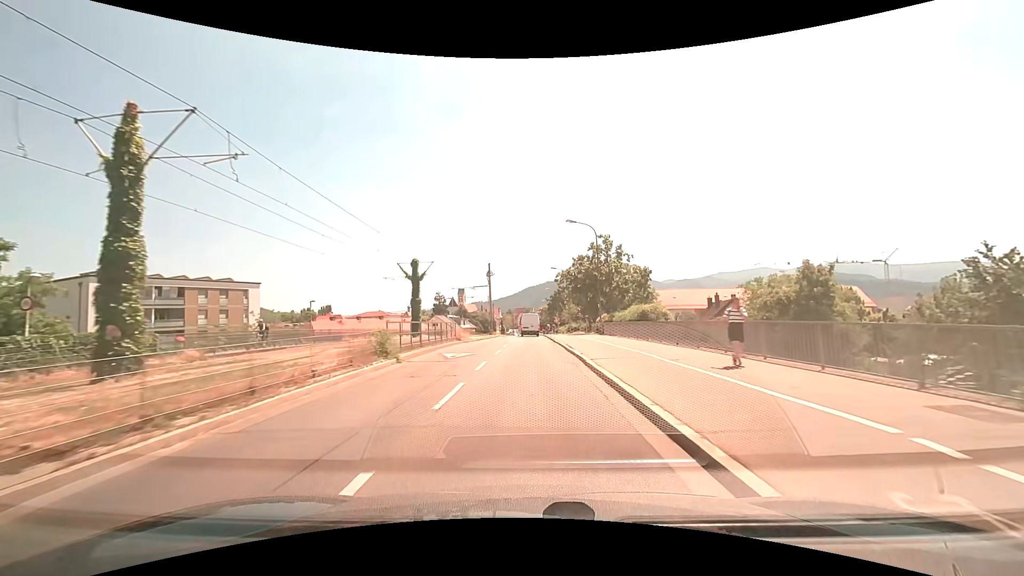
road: tertiary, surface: asphalt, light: Day
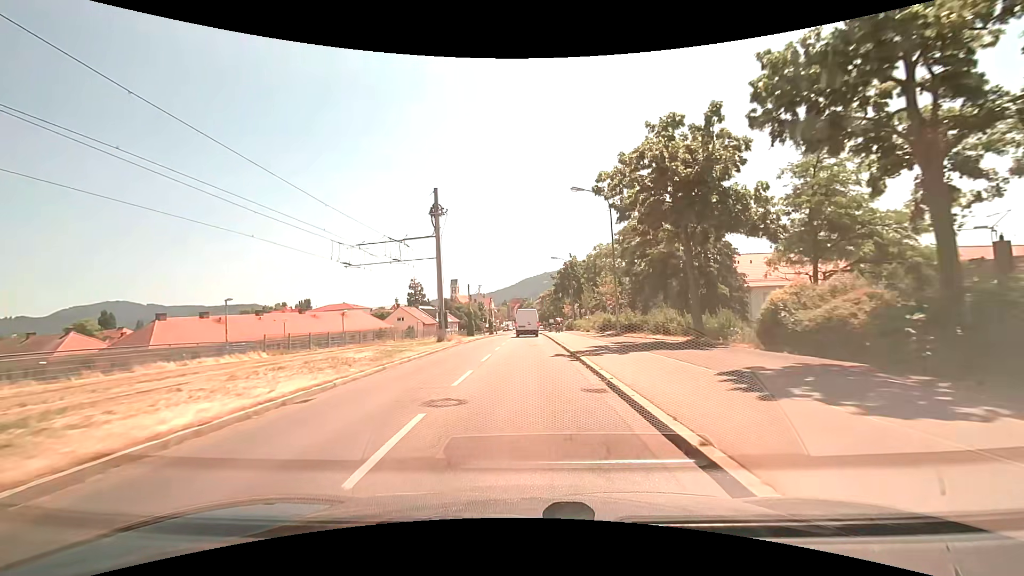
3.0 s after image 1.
(+0.2, +39.2) m; 0°
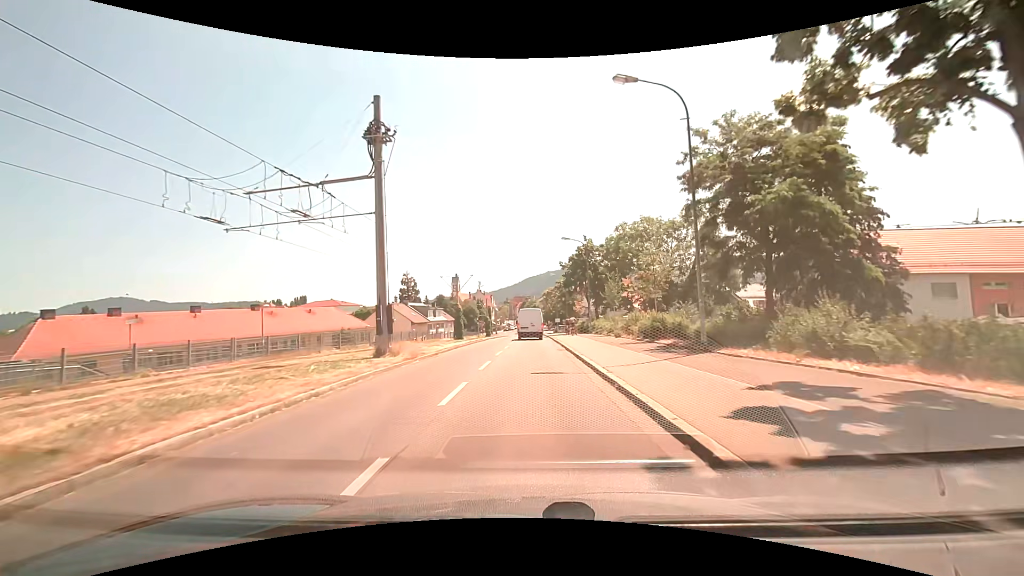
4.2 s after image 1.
(0.0, +14.1) m; -1°
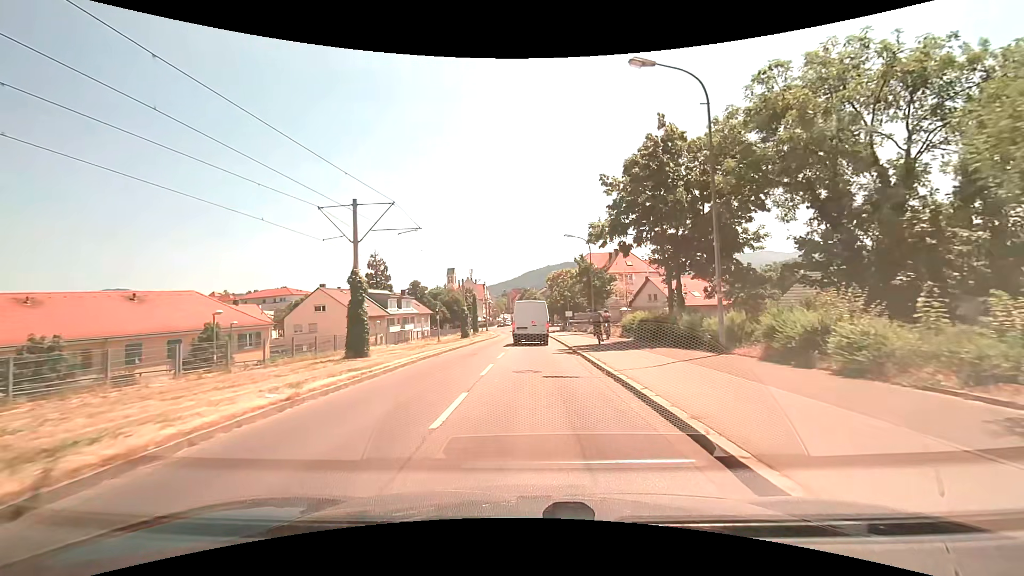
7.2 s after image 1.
(+0.3, +31.6) m; 0°
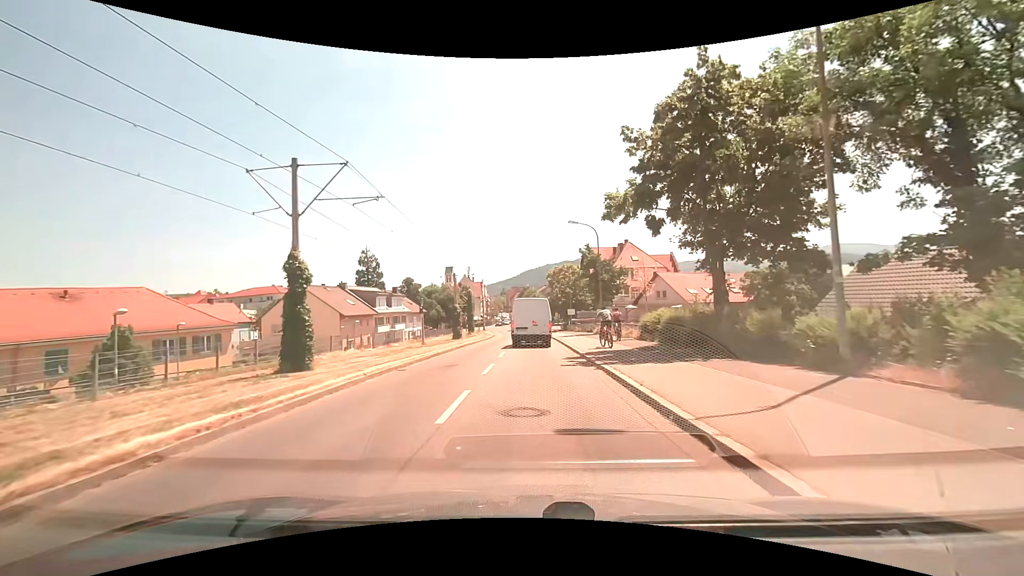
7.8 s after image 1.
(0.0, +5.7) m; 0°
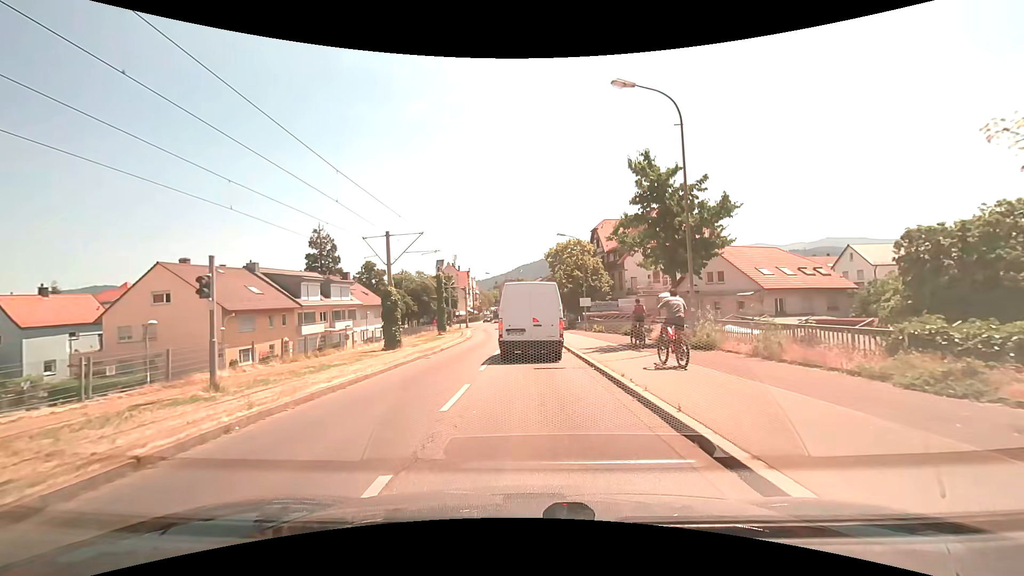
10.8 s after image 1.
(+0.2, +22.7) m; +1°
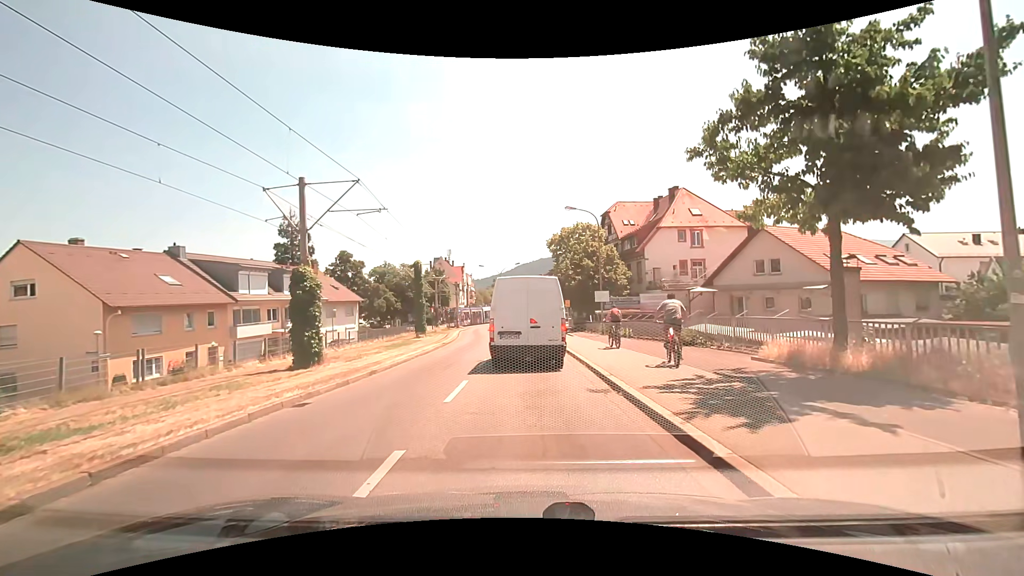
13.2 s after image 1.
(0.0, +10.9) m; 0°
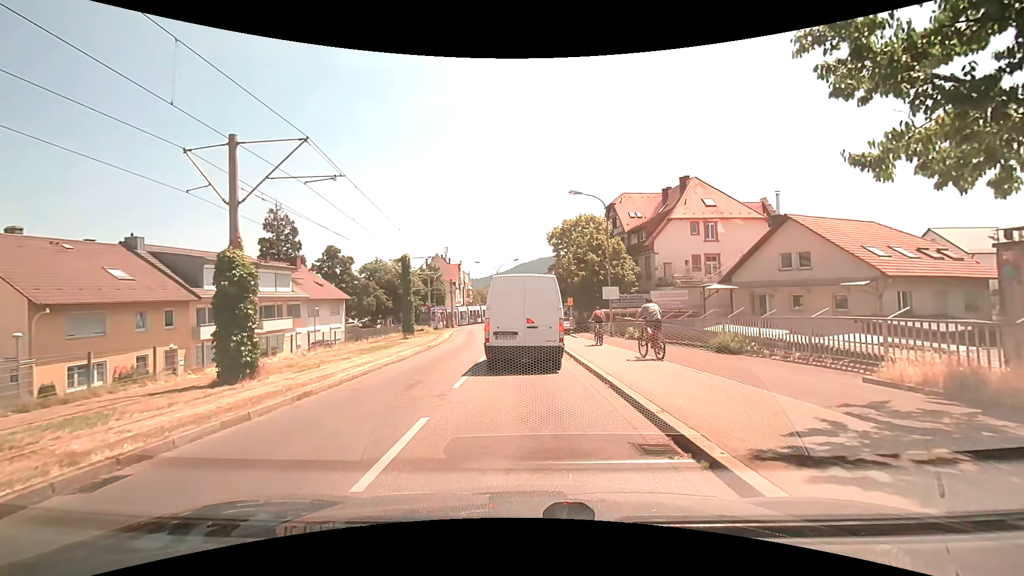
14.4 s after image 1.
(0.0, +4.2) m; +1°
